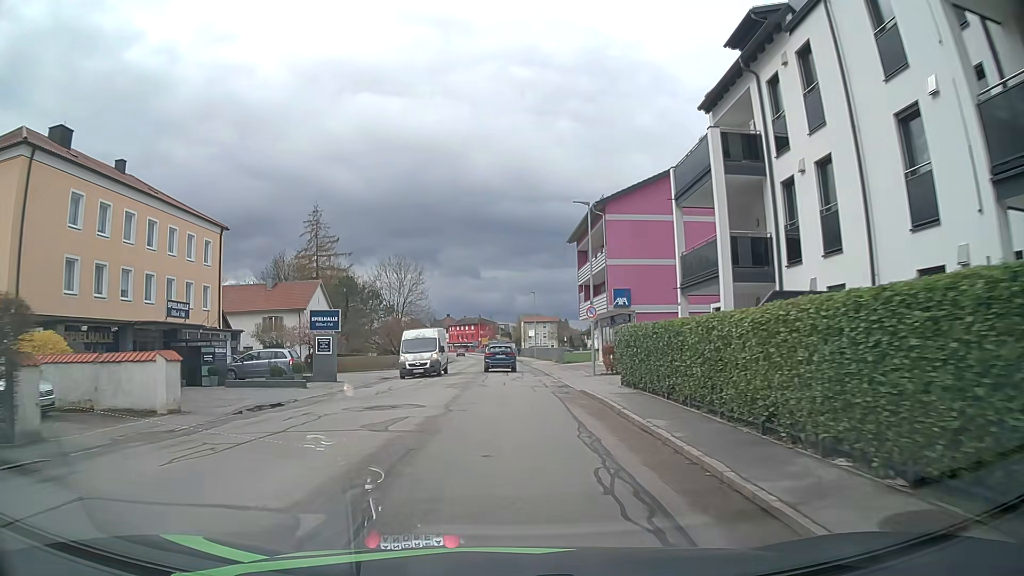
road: unclassified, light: Day
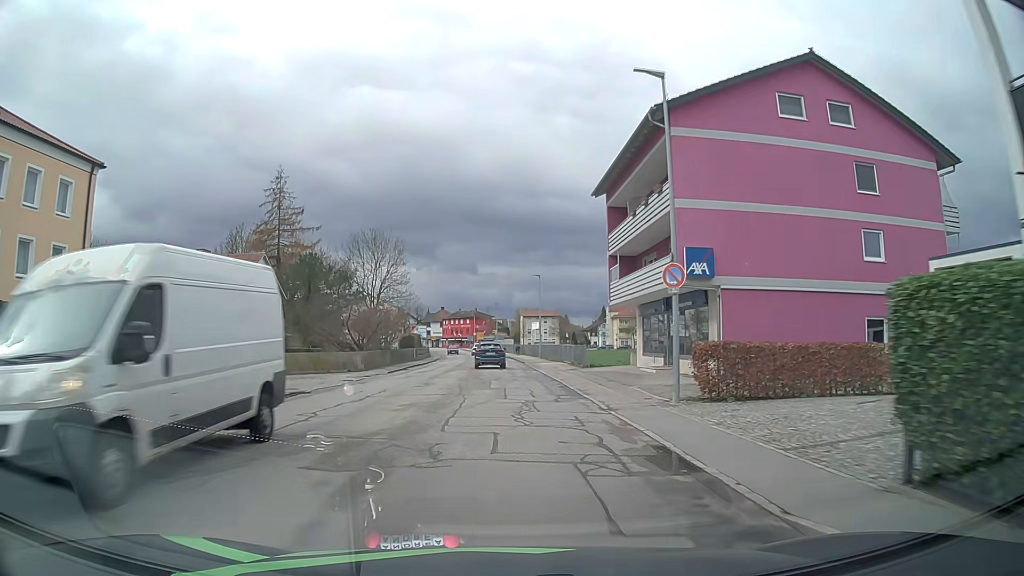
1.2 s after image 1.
(-0.2, +15.9) m; -1°
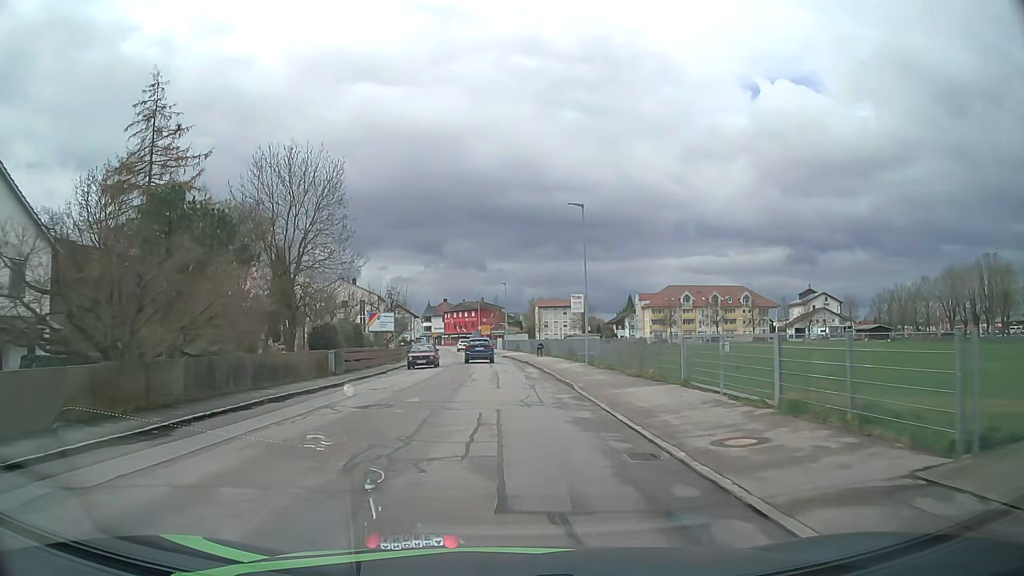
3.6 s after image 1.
(0.0, +32.0) m; -1°
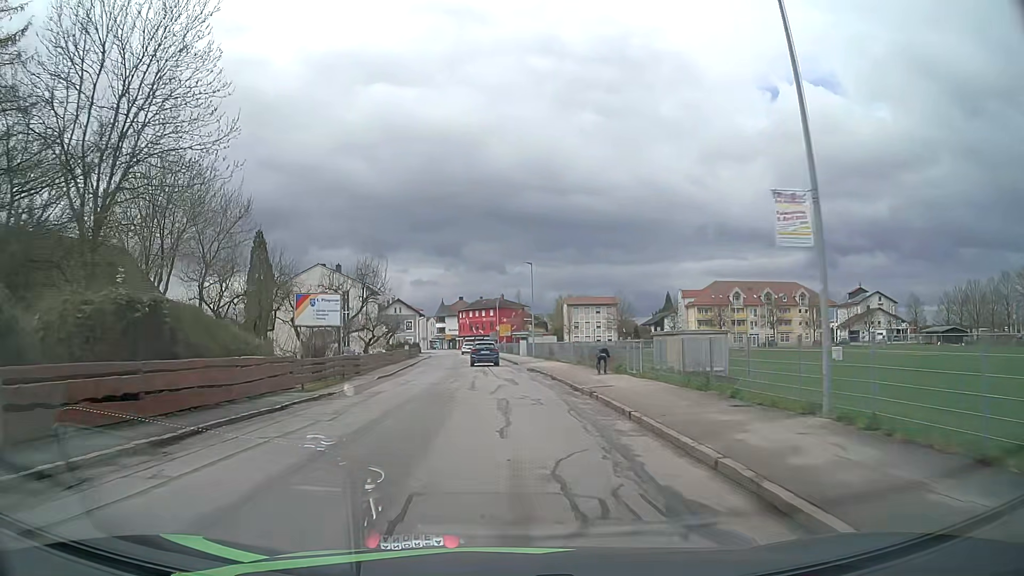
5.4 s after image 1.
(-0.3, +24.1) m; -2°
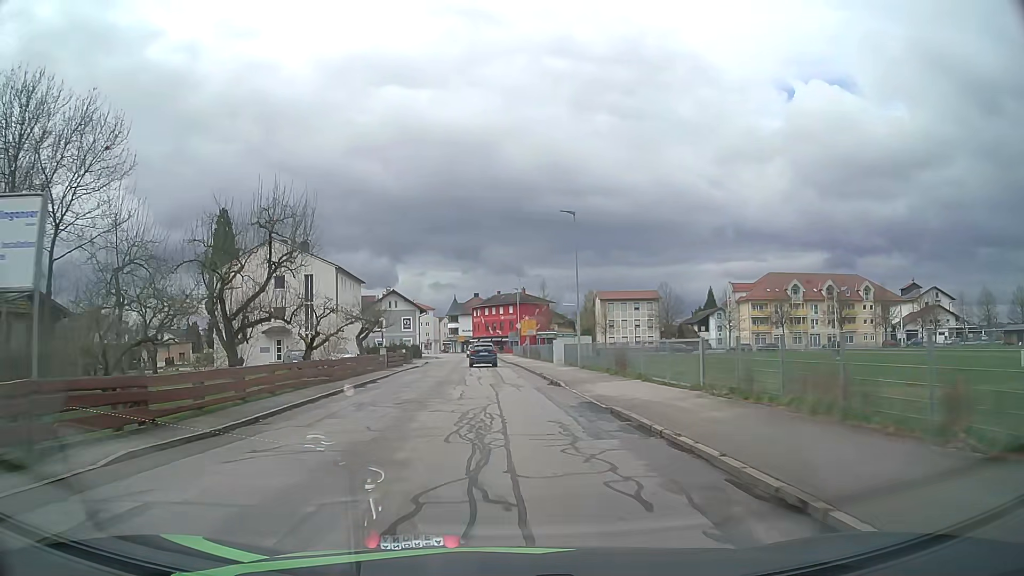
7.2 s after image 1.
(-0.3, +23.1) m; -2°
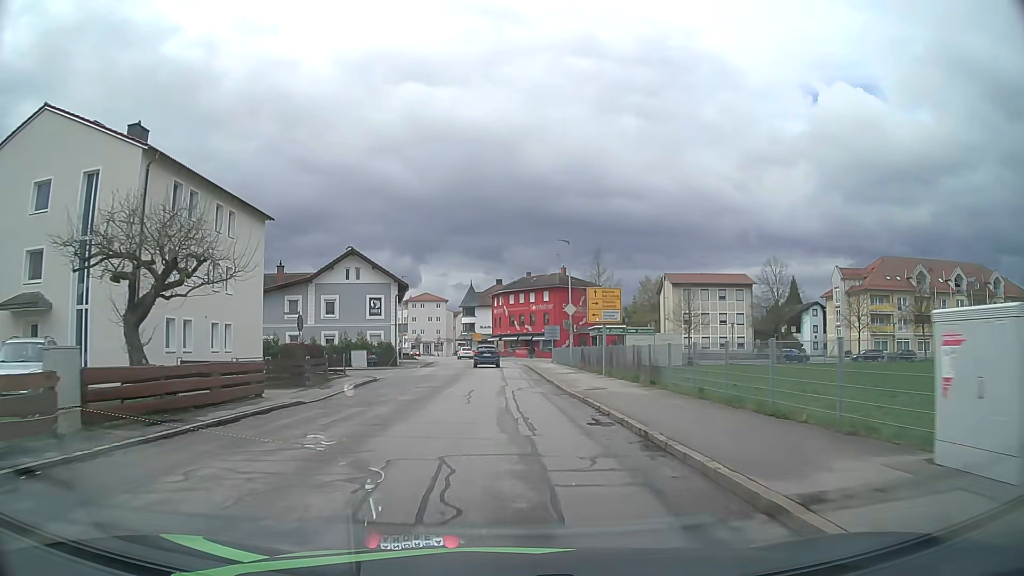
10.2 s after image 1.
(-0.7, +37.4) m; -2°
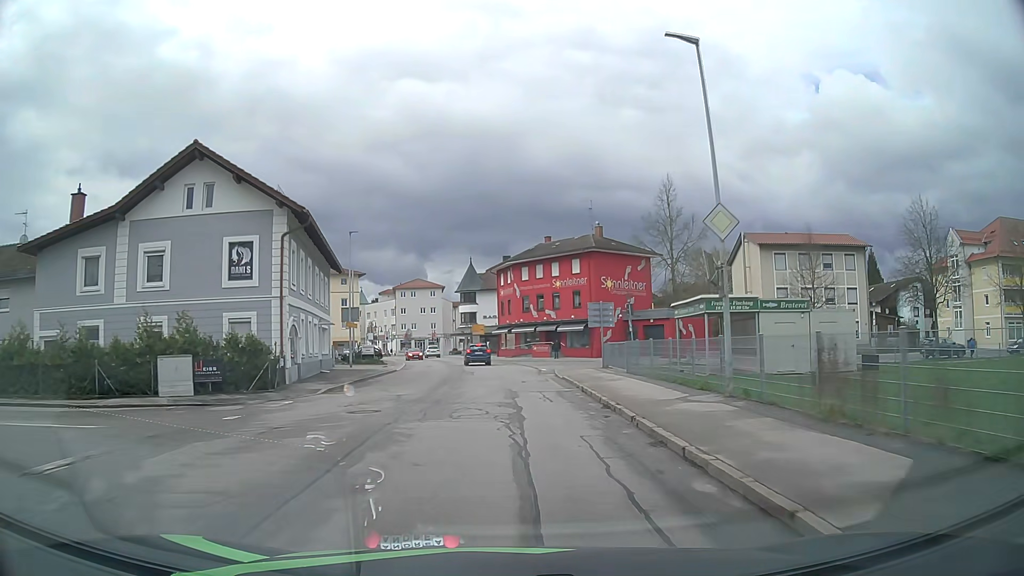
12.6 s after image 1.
(-0.4, +29.2) m; -1°
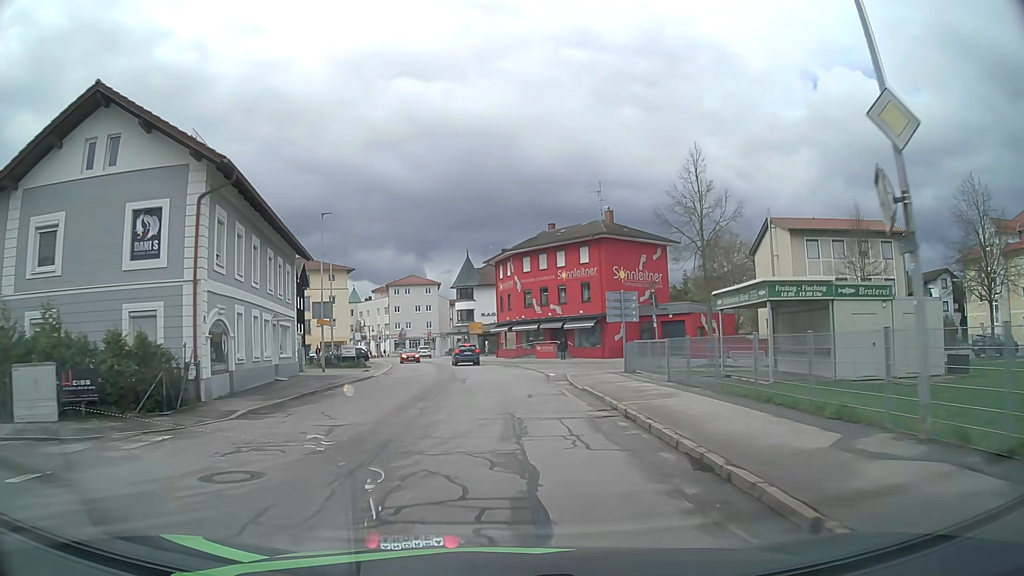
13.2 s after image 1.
(0.0, +7.2) m; 0°
(0, +10) (0, +20) (-1, +30) (-1, +40) (-3, +50) (-4, +60) (-7, +69) (-10, +79) (-12, +89) (-14, +99) m
